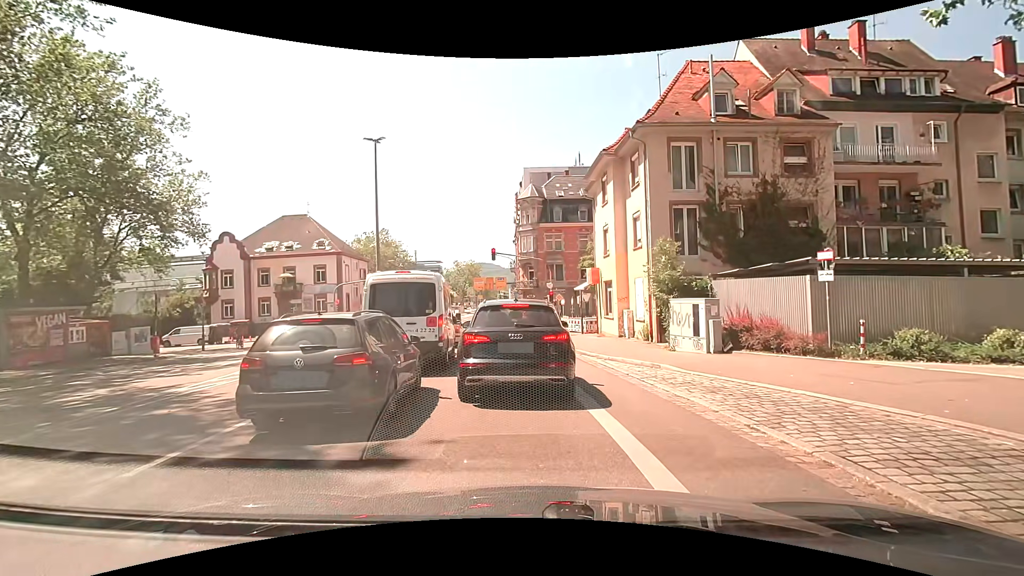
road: secondary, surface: asphalt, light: Day
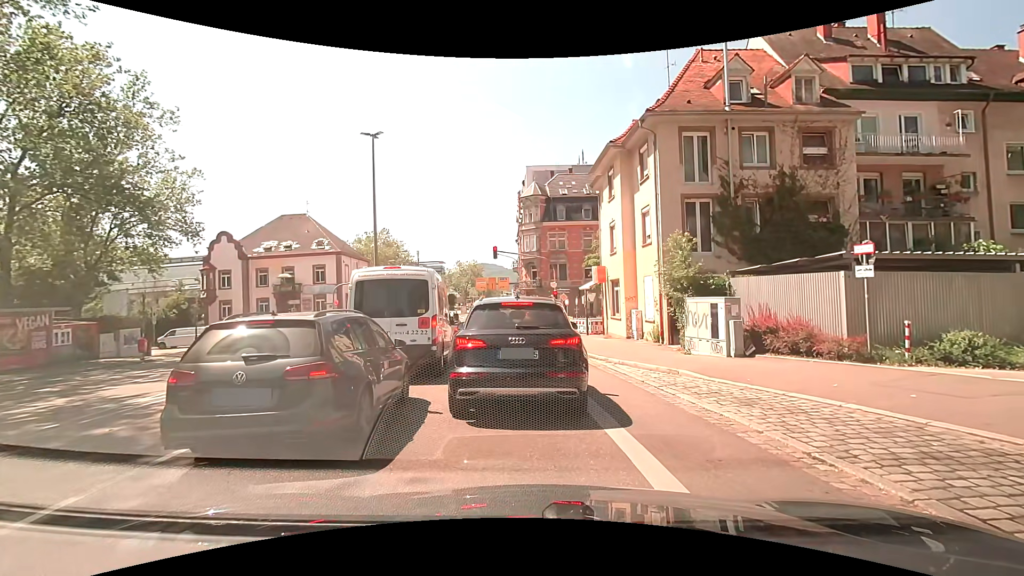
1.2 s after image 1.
(0.0, +1.2) m; 0°
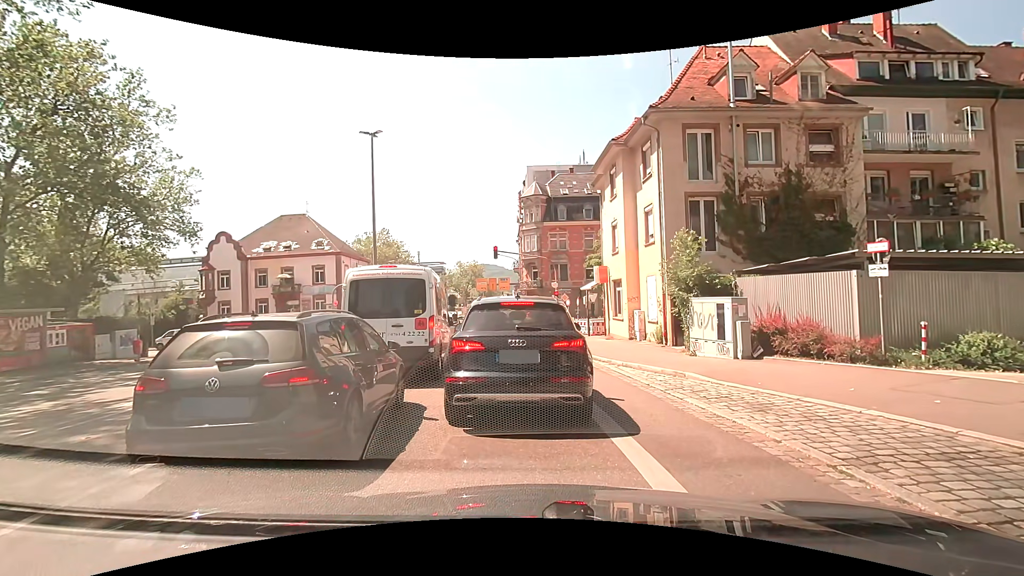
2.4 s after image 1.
(0.0, +0.4) m; 0°
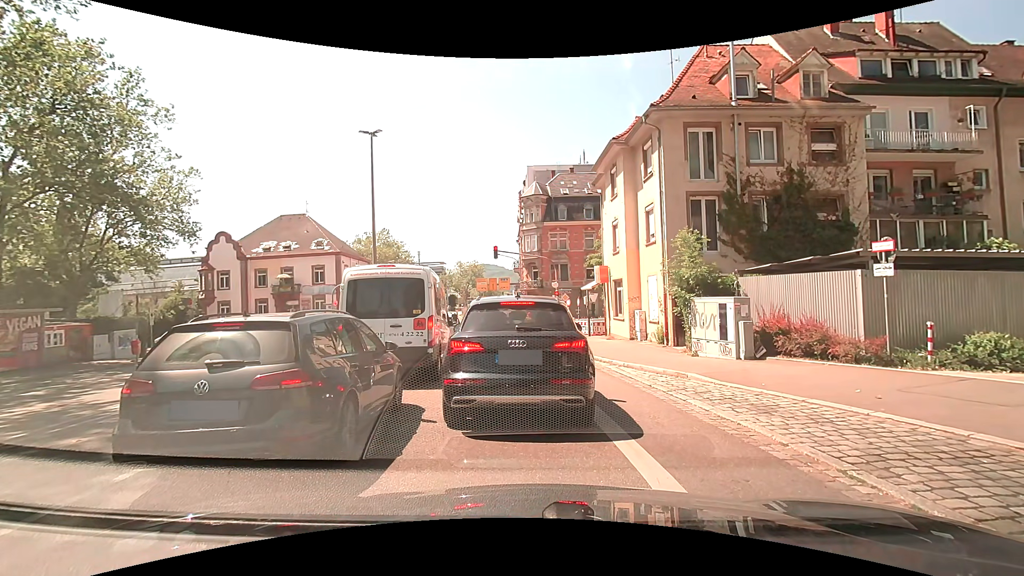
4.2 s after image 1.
(0.0, +0.2) m; 0°
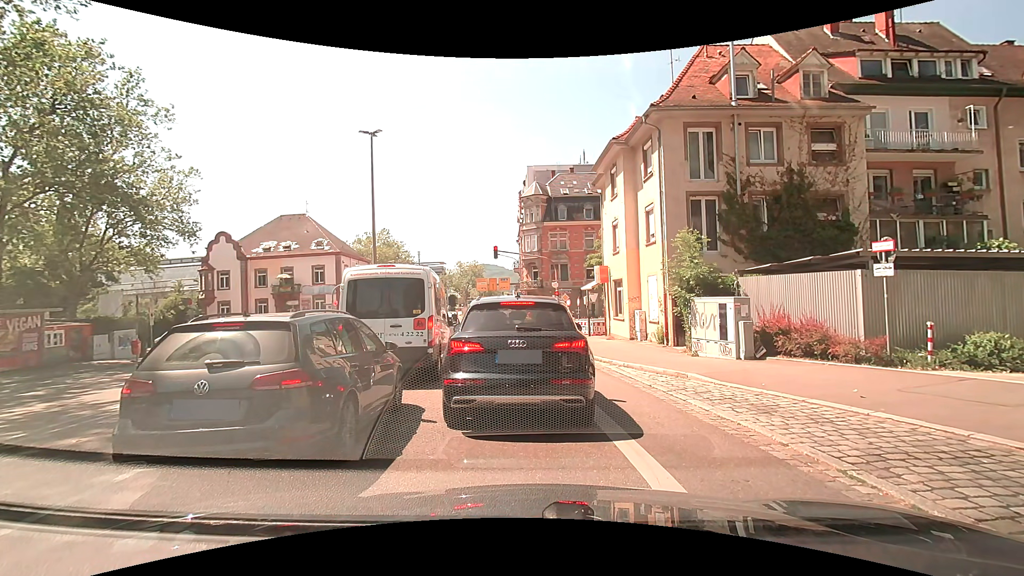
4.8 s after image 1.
(0.0, 0.0) m; 0°
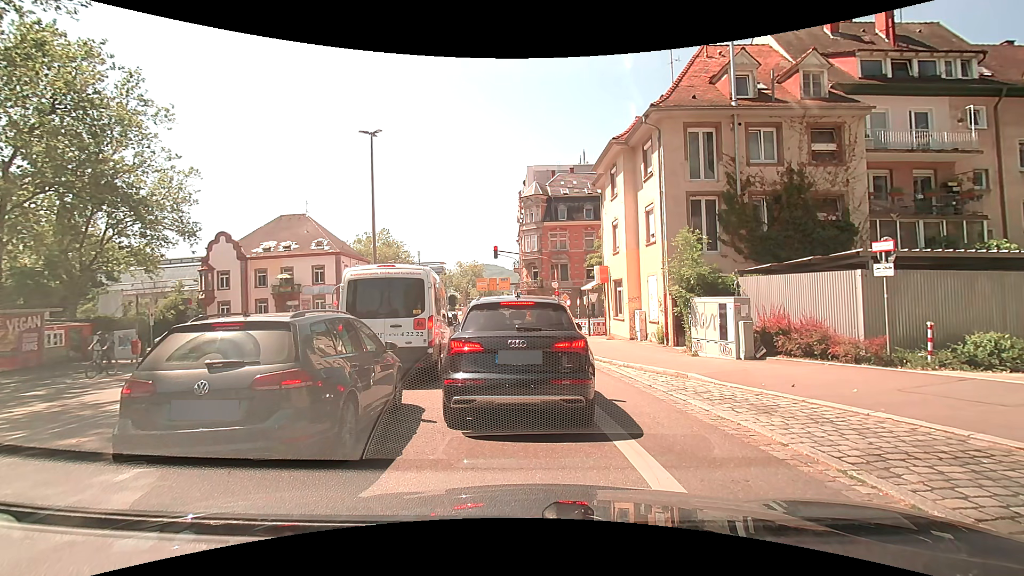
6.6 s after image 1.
(0.0, 0.0) m; 0°
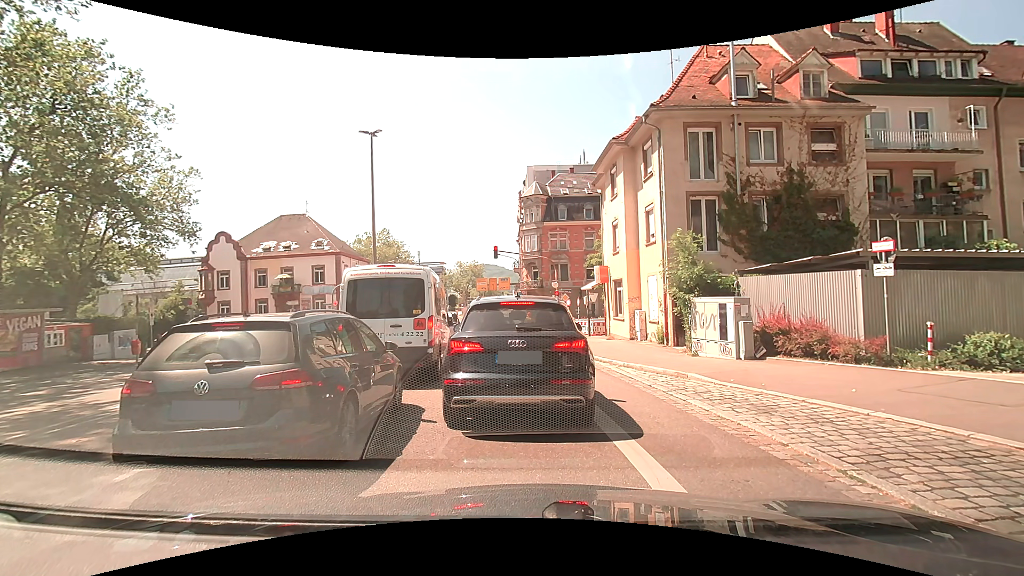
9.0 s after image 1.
(0.0, 0.0) m; 0°
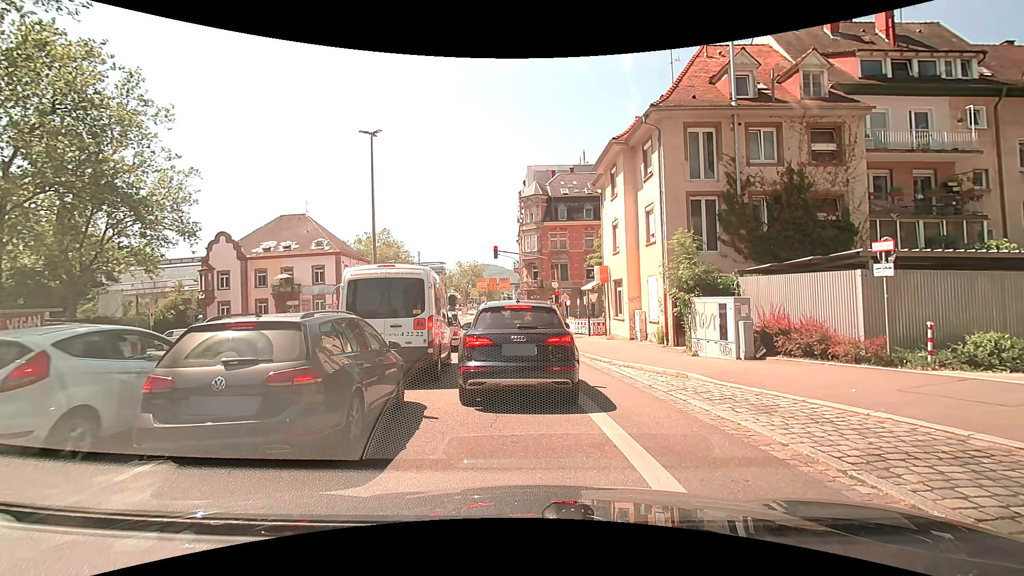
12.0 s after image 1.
(0.0, 0.0) m; 0°
